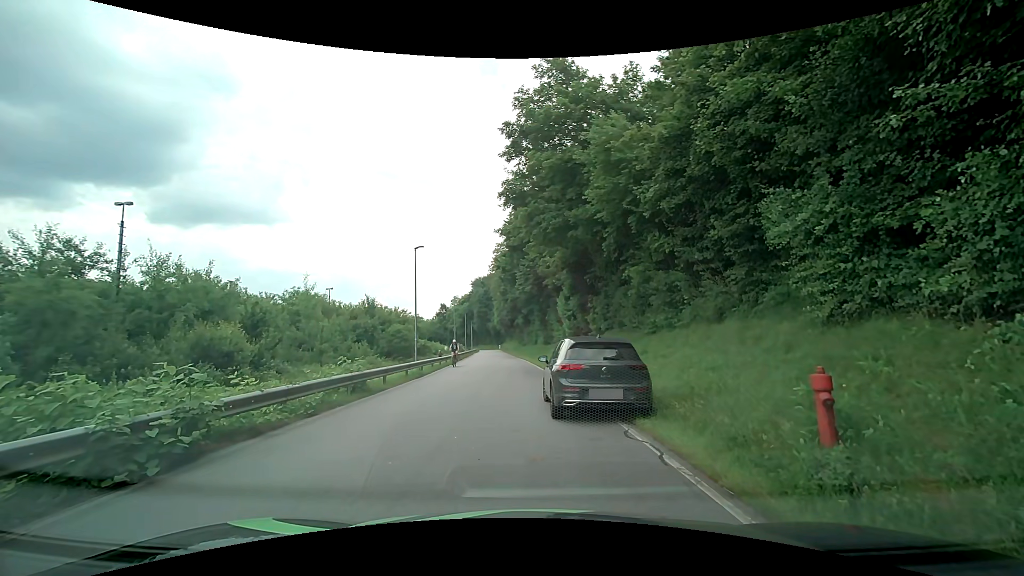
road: residential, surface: asphalt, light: Day
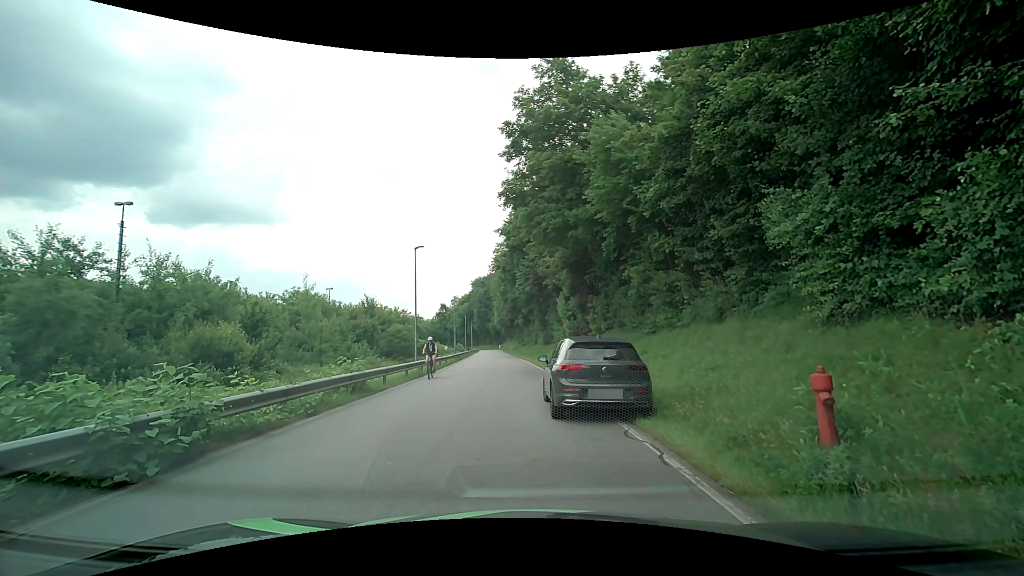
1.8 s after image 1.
(0.0, +0.1) m; 0°
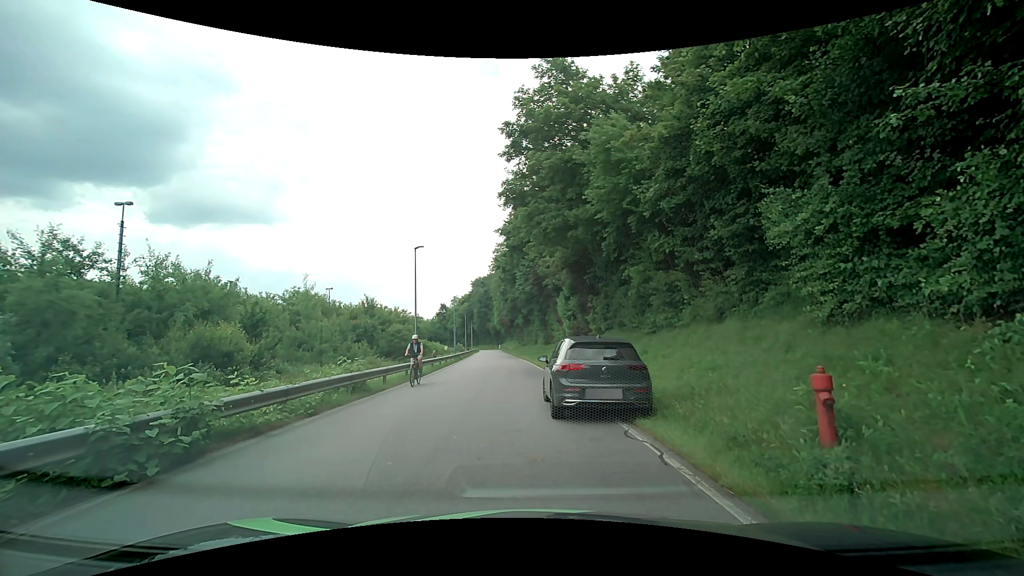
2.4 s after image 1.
(0.0, 0.0) m; 0°
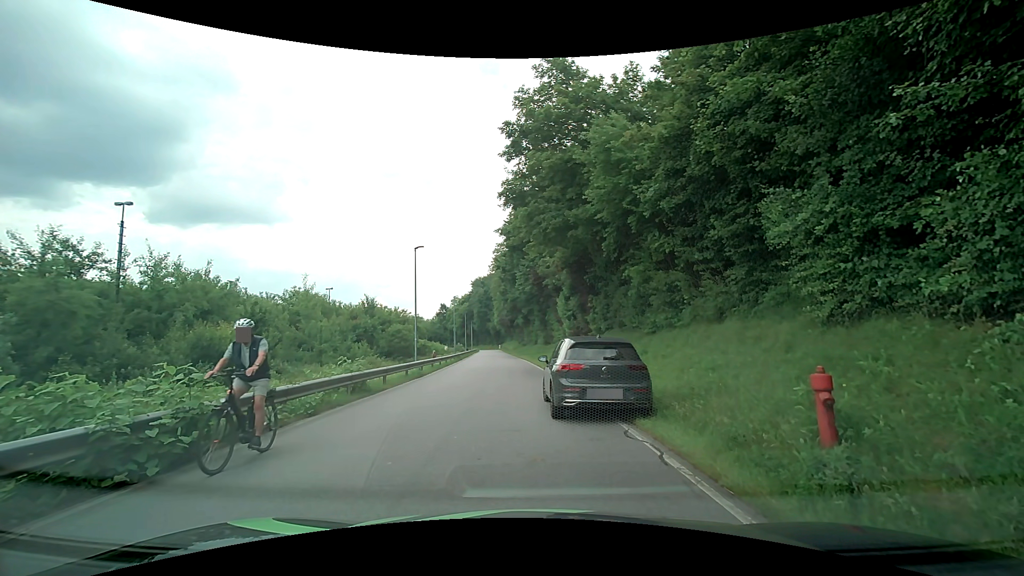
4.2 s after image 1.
(0.0, 0.0) m; 0°
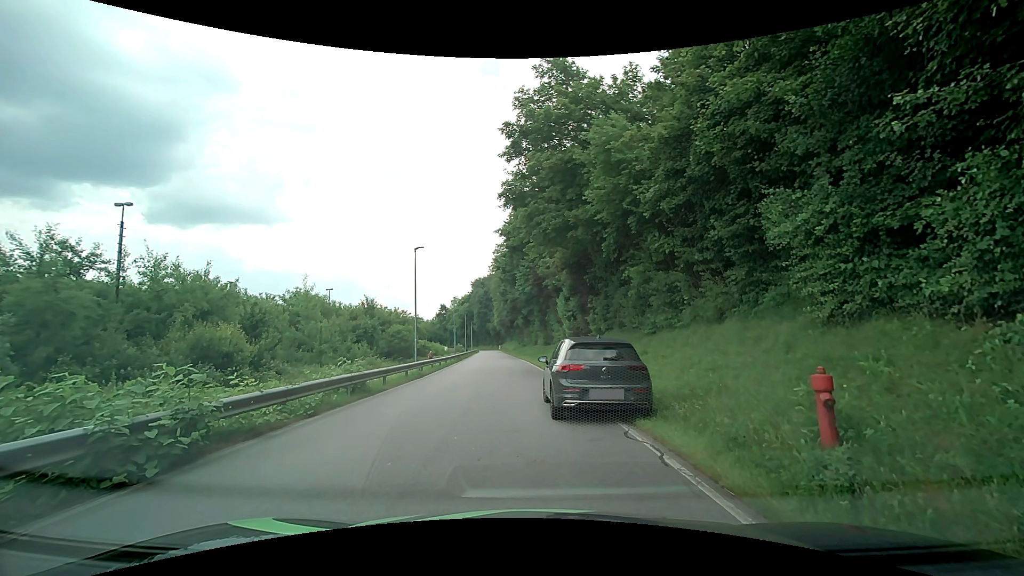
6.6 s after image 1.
(0.0, 0.0) m; 0°
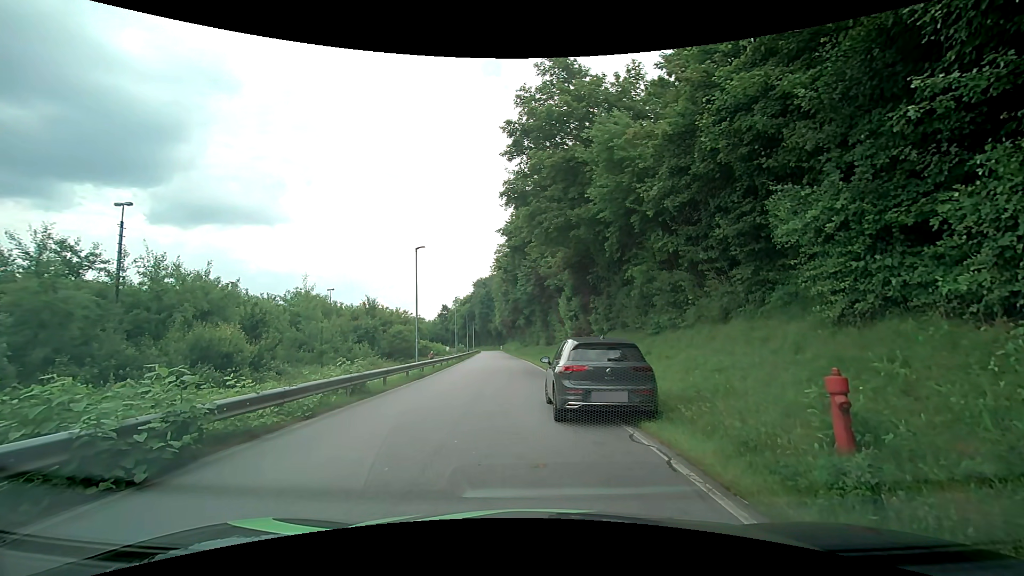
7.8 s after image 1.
(0.0, +0.2) m; 0°
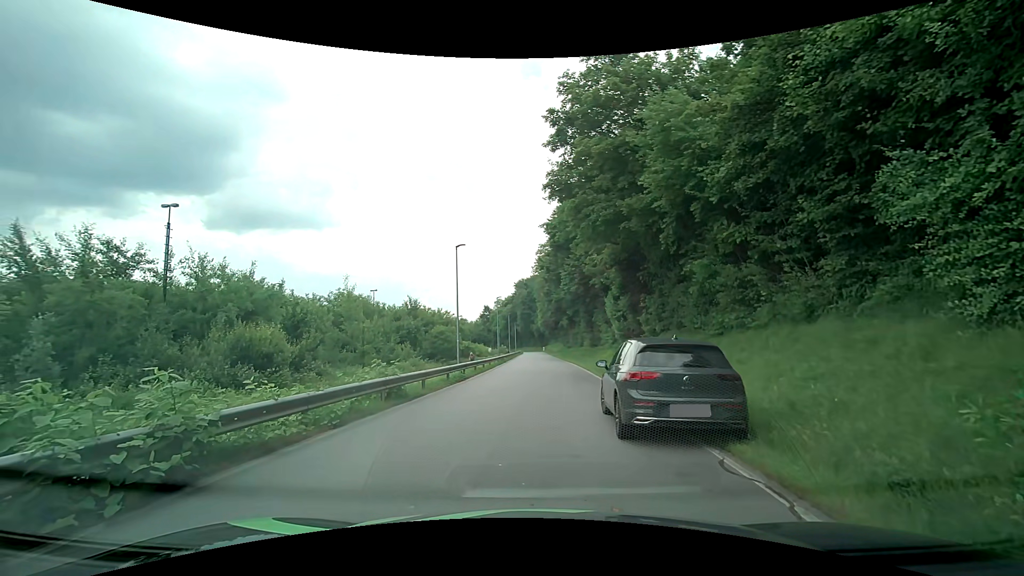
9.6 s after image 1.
(0.0, +1.4) m; -6°
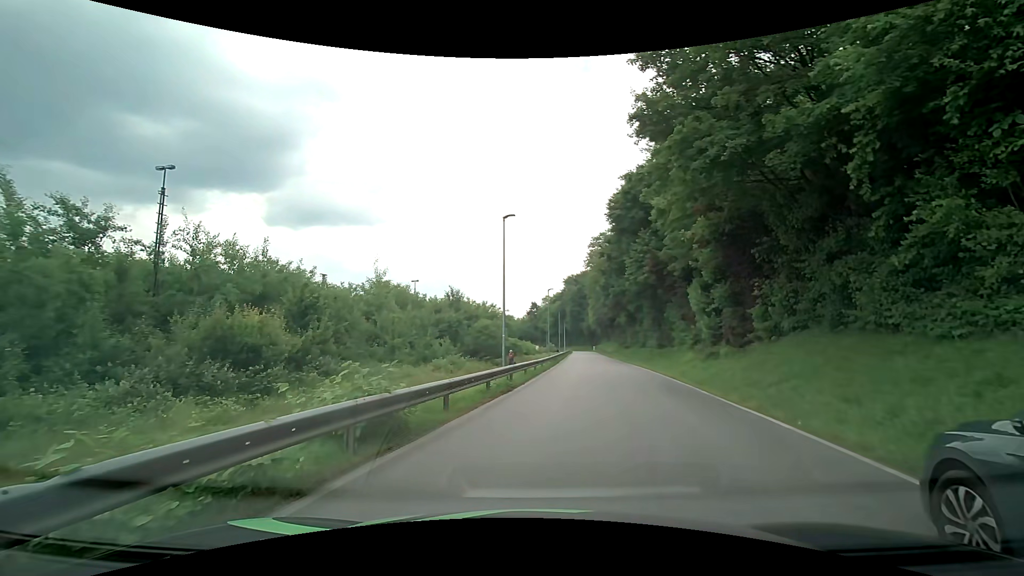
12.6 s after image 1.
(-0.7, +6.7) m; -3°
(+1, +10) (+3, +20) (+4, +30) (+5, +40) (+5, +50) (+6, +60) (+7, +70) (+8, +80) (+9, +90) (+9, +99) m
